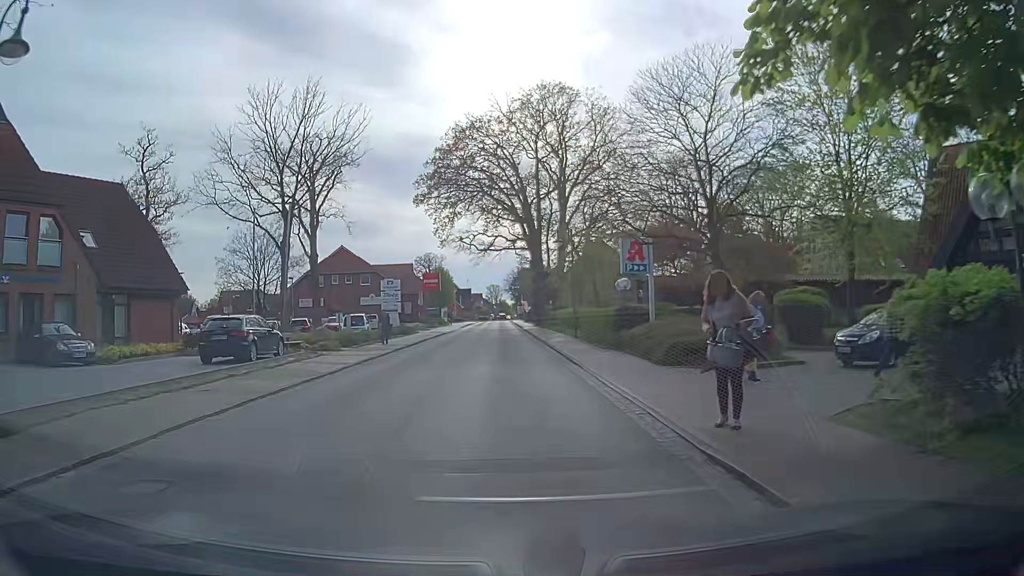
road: secondary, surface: asphalt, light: Day
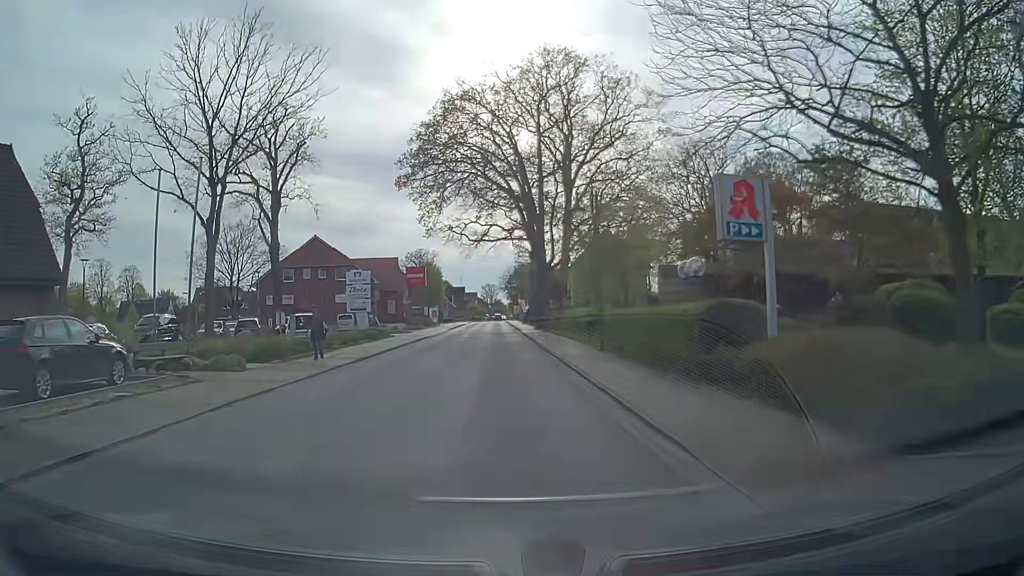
(-0.1, +10.1) m; -1°
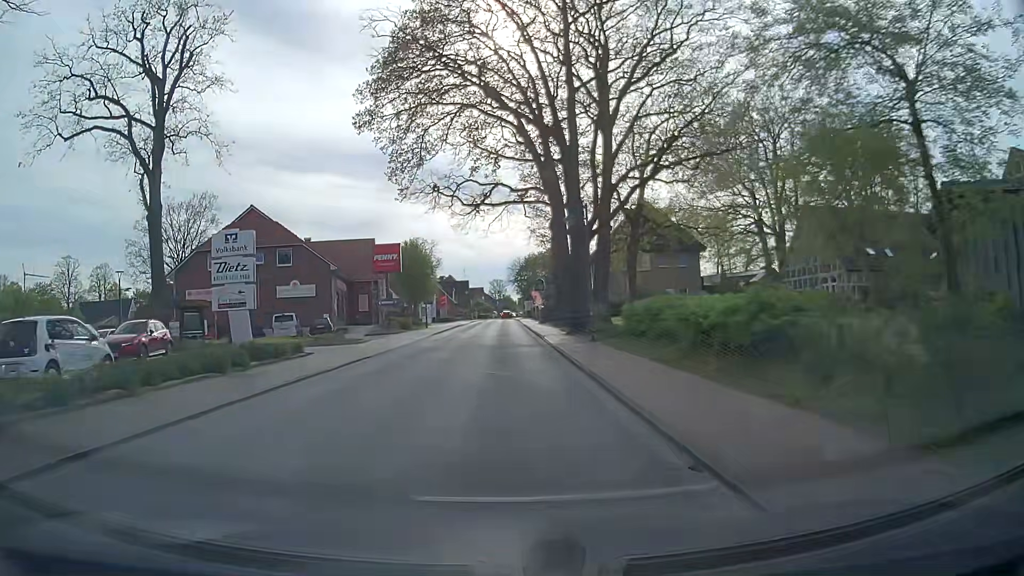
(+0.3, +20.7) m; 0°
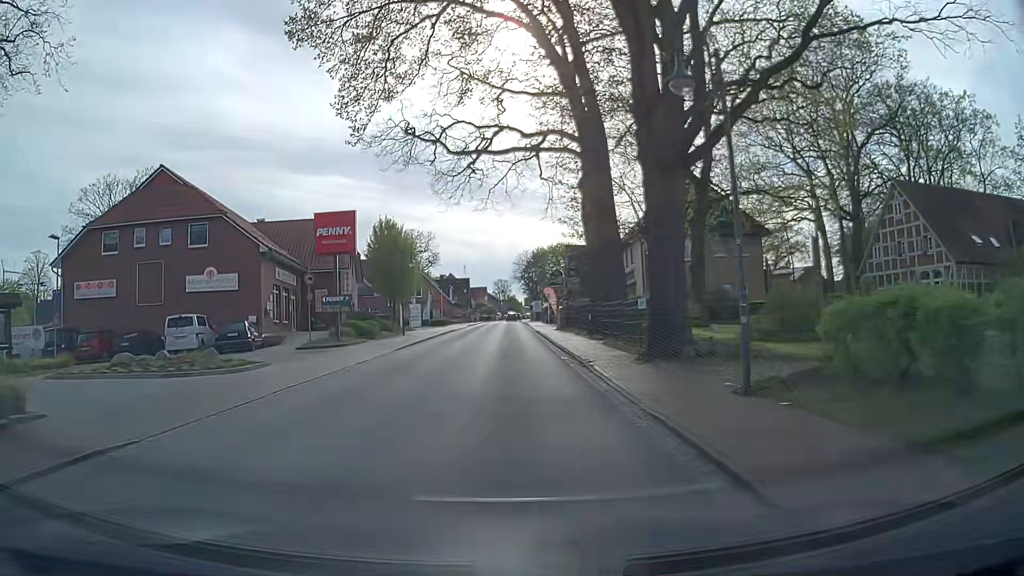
(-0.1, +15.7) m; 0°
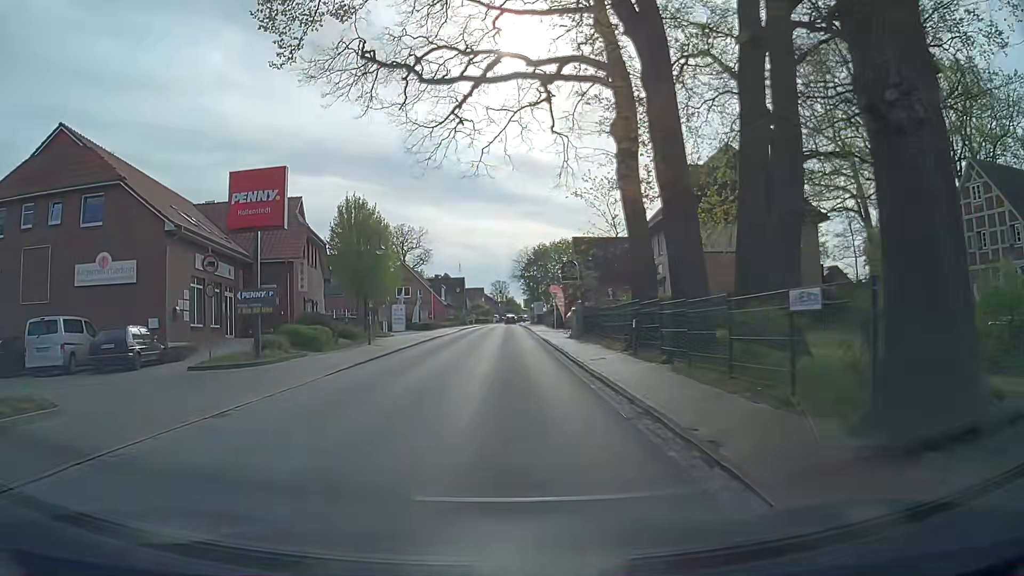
(0.0, +10.1) m; -1°
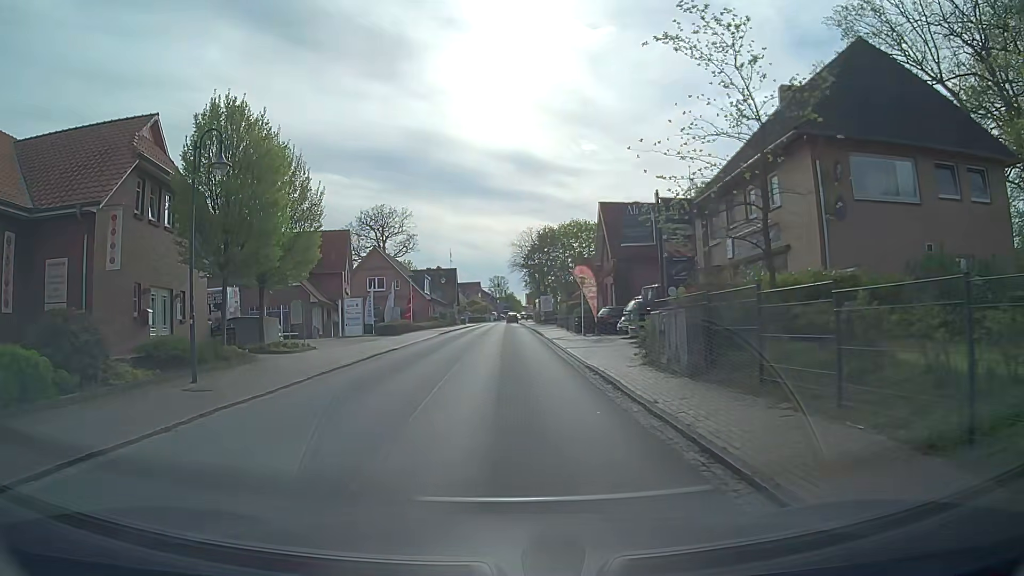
(+0.1, +18.6) m; 0°
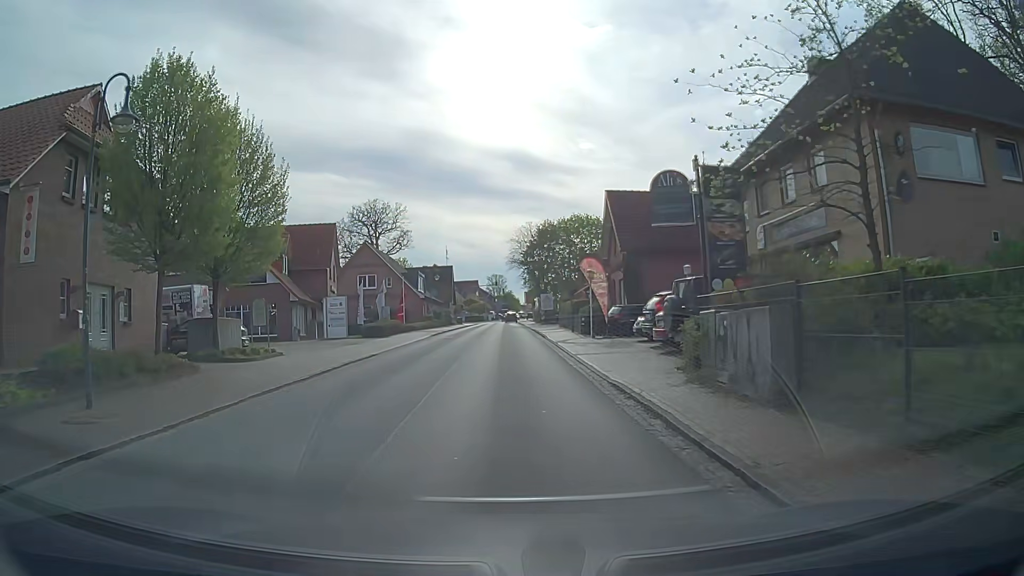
(0.0, +4.0) m; +2°
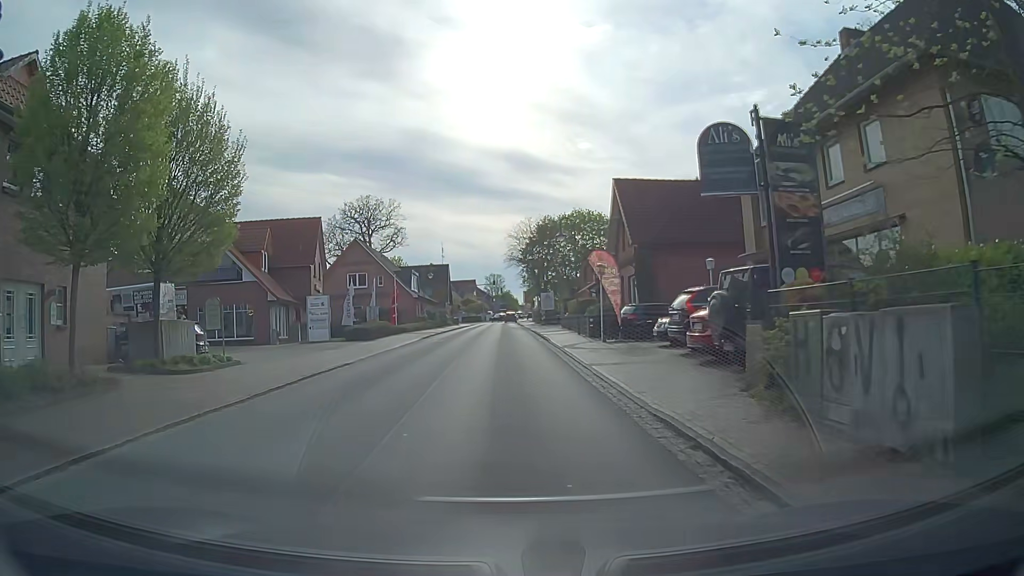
(-0.1, +3.7) m; -2°
